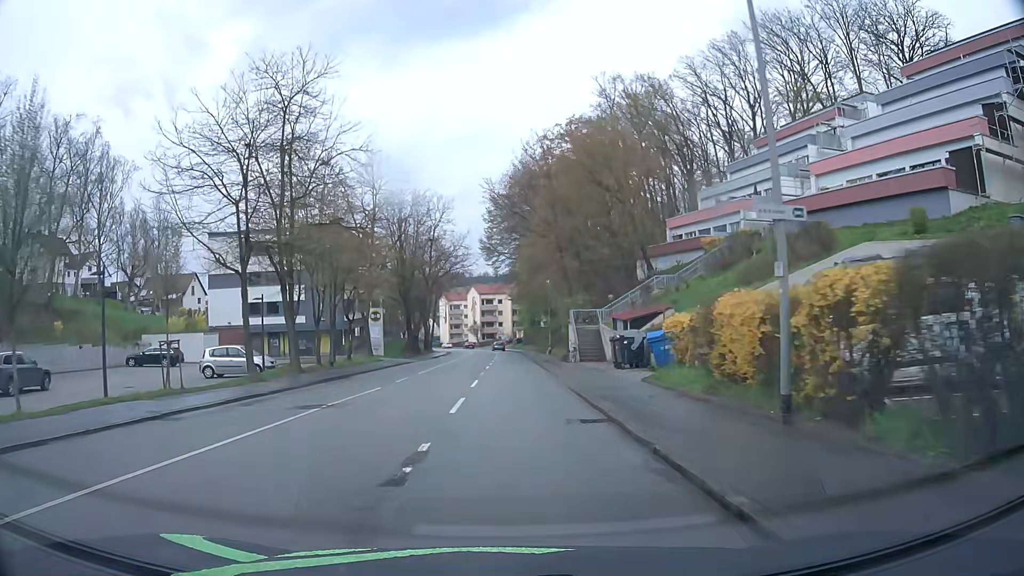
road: tertiary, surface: asphalt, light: Day
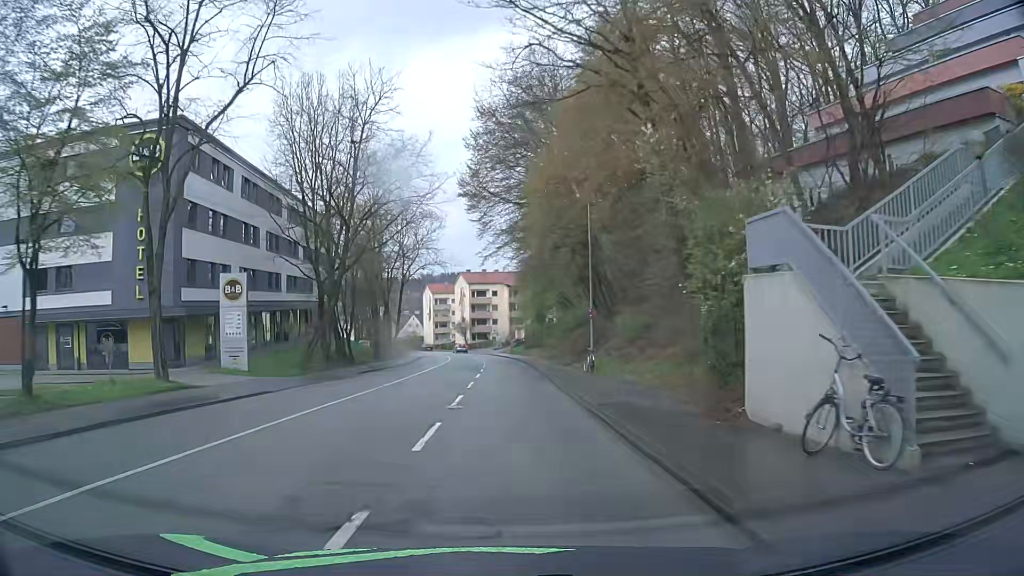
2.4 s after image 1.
(+0.1, +31.4) m; 0°
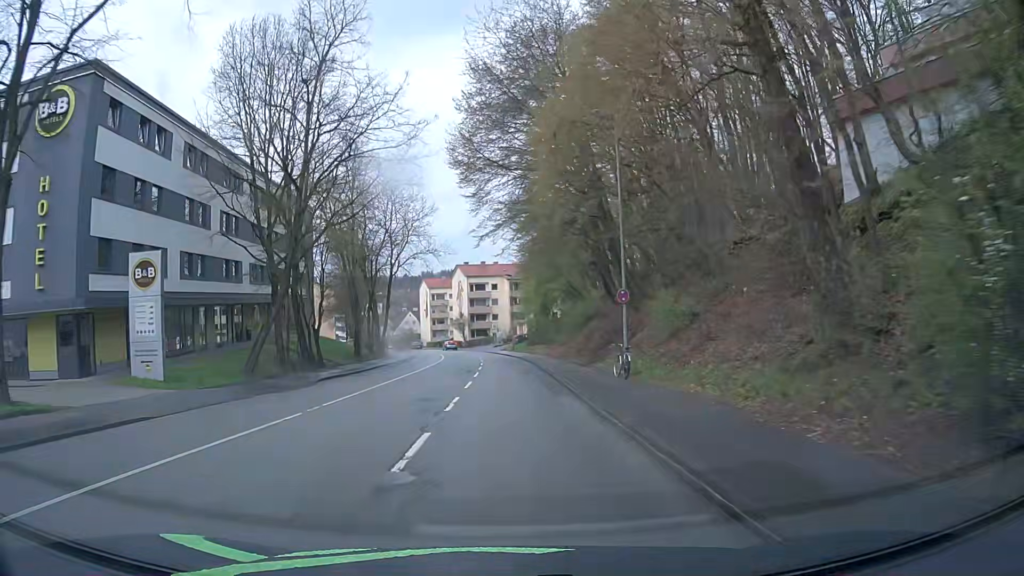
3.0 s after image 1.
(0.0, +7.8) m; 0°
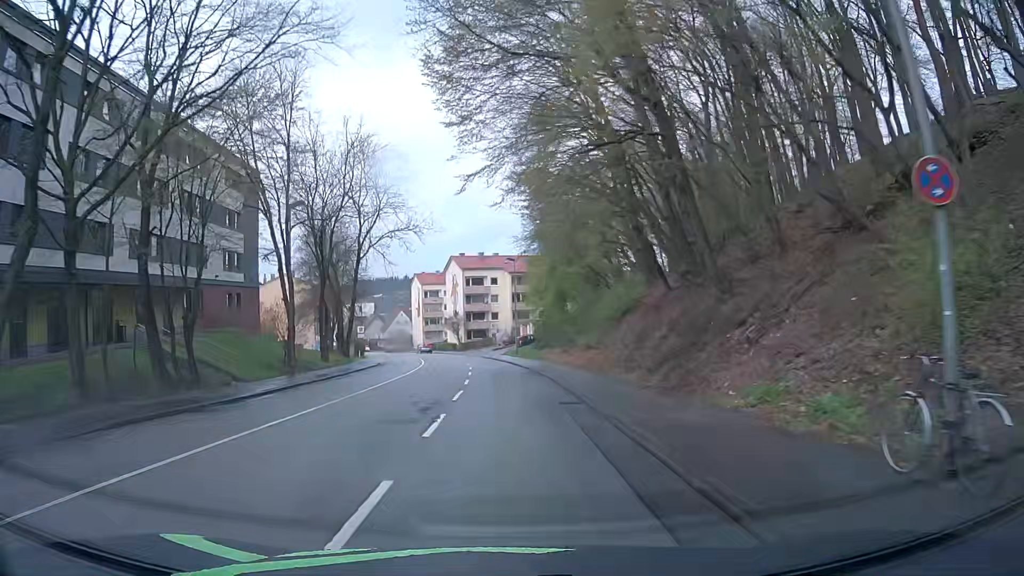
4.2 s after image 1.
(-0.1, +15.7) m; -1°
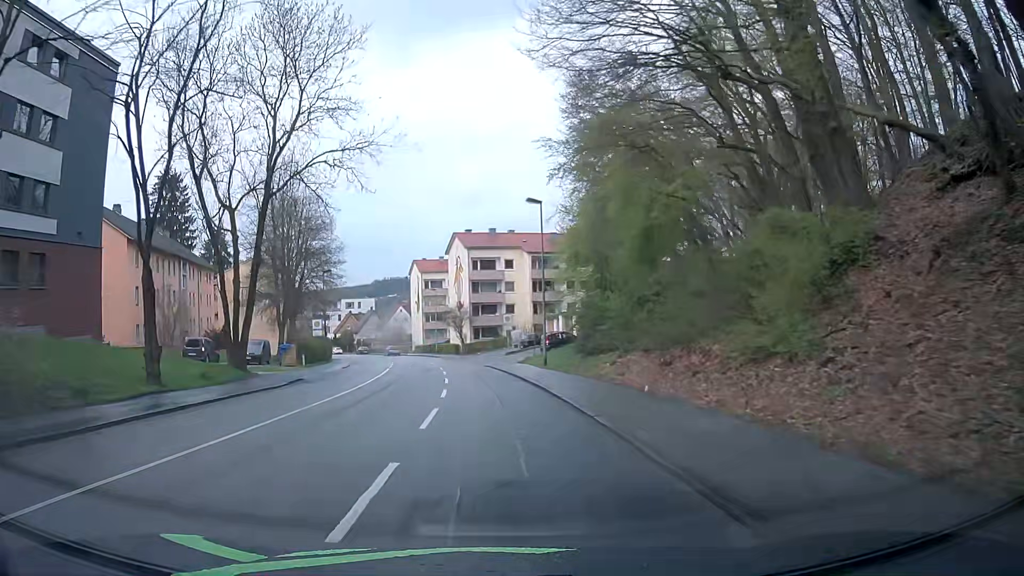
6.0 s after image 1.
(0.0, +23.5) m; -2°
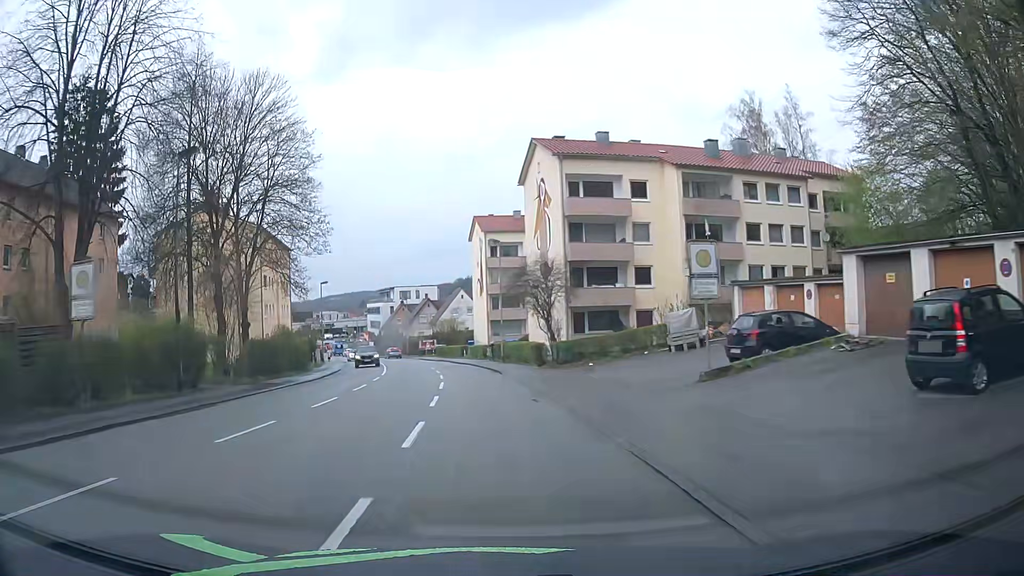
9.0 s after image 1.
(-1.7, +39.1) m; -6°
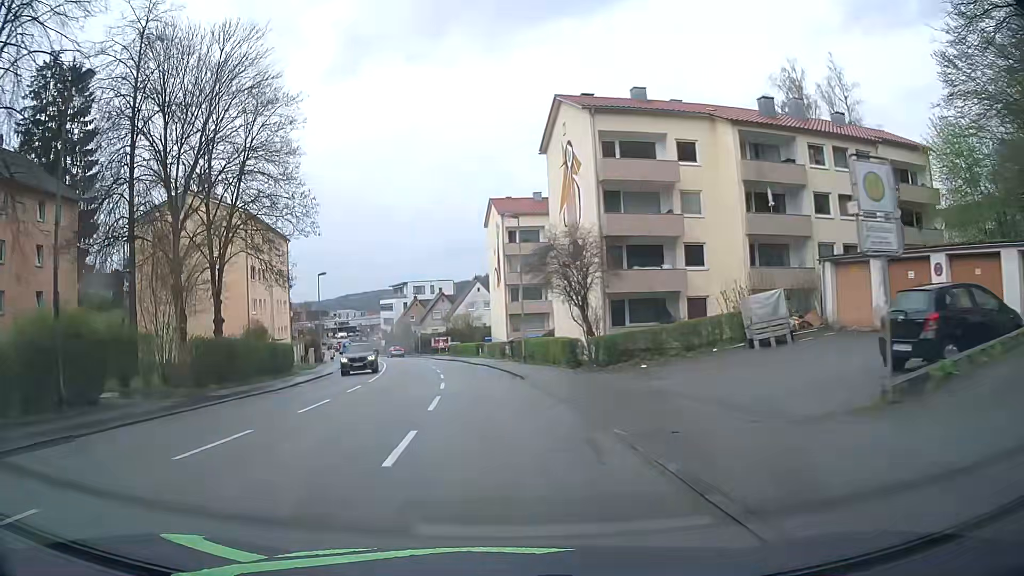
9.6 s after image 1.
(0.0, +7.7) m; -1°
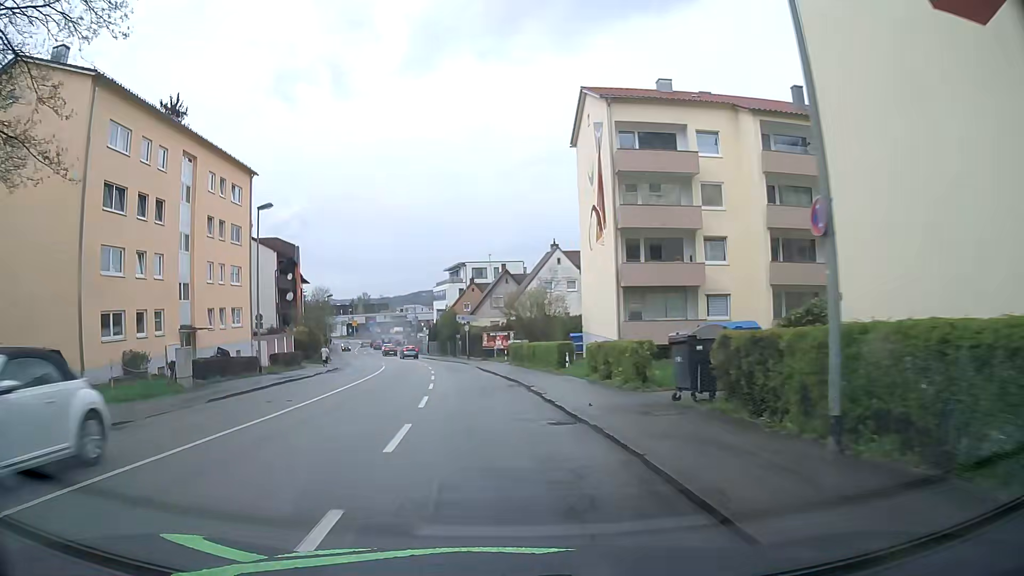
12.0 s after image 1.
(-1.7, +30.1) m; -7°
(0, +10) (-1, +20) (-1, +30) (-3, +40) (-4, +50) (-6, +60) (-8, +69) (-11, +79) (-13, +89) (-16, +98) m
